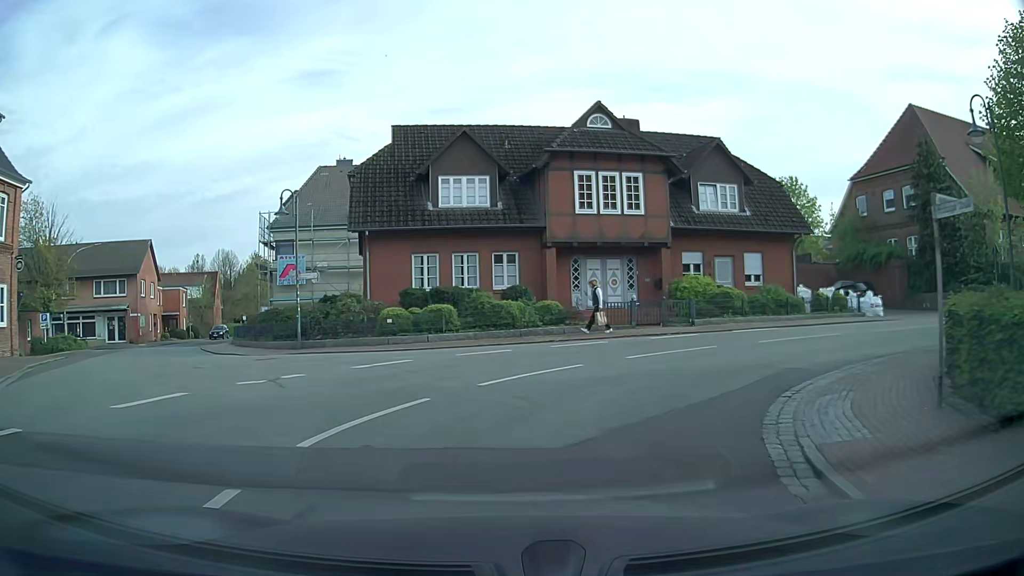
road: secondary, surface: asphalt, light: Day
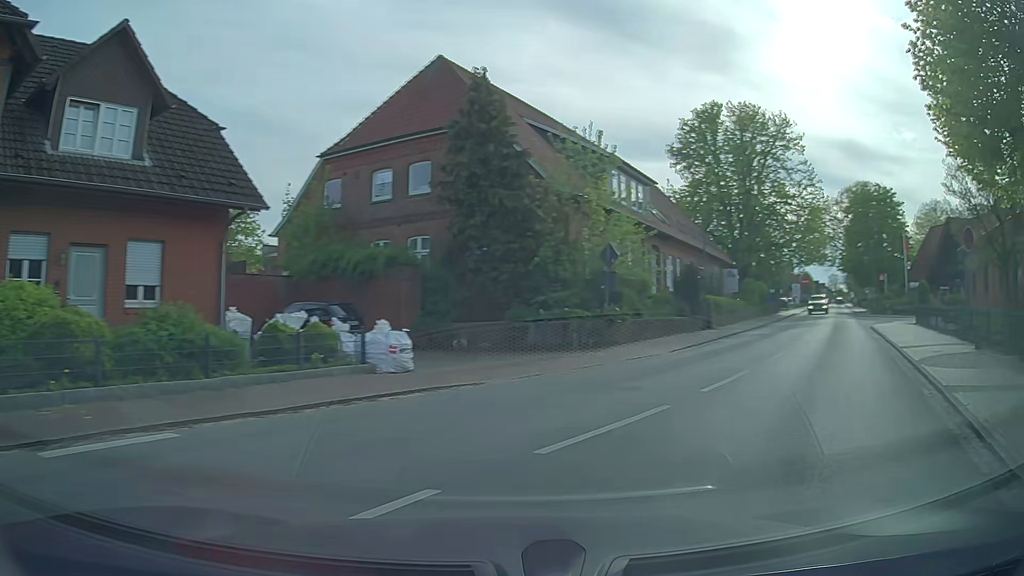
(+4.6, +14.0) m; +49°
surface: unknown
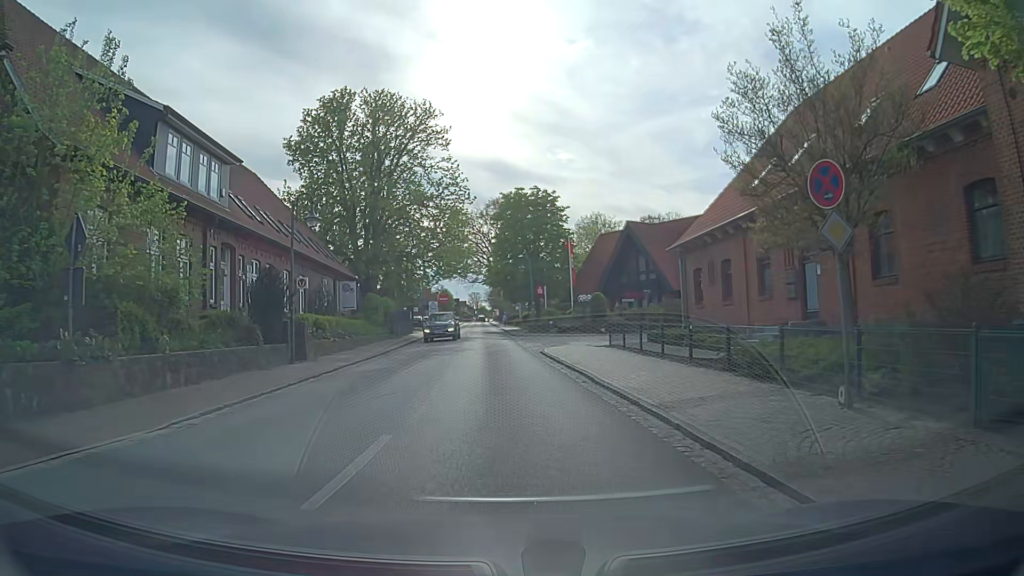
(+3.5, +9.1) m; +32°
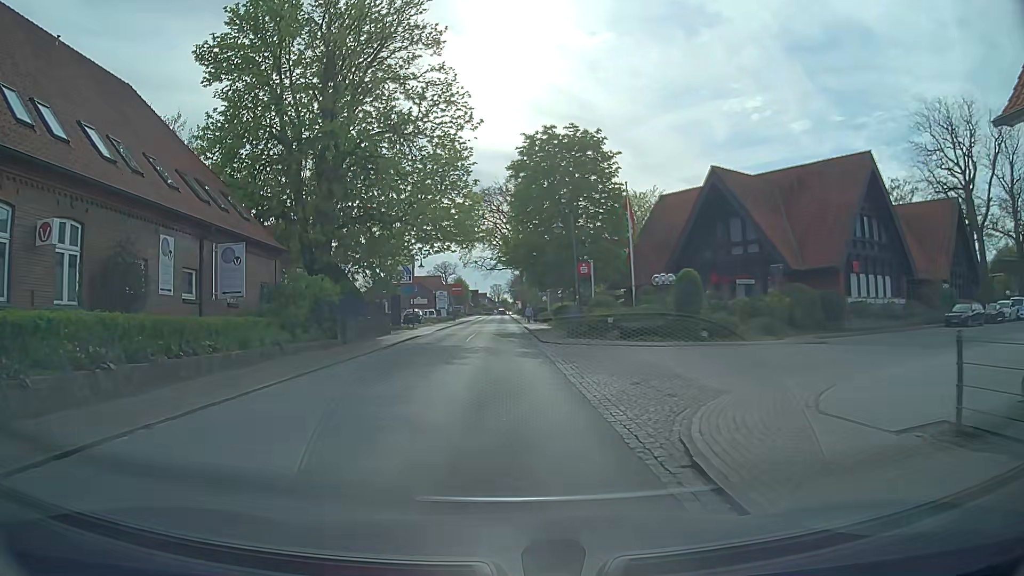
(+0.1, +20.3) m; -2°
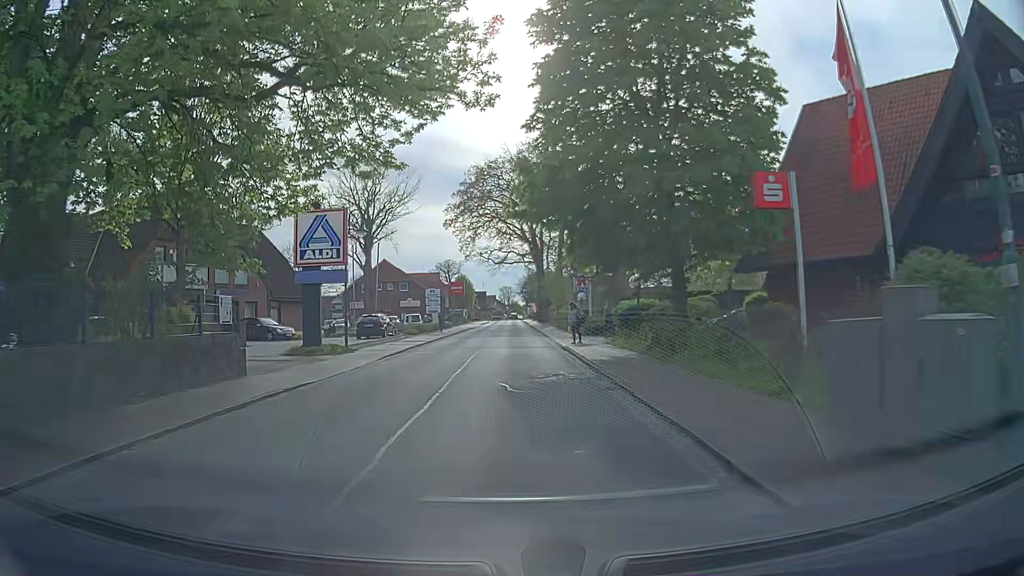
(-0.2, +24.4) m; -1°
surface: asphalt
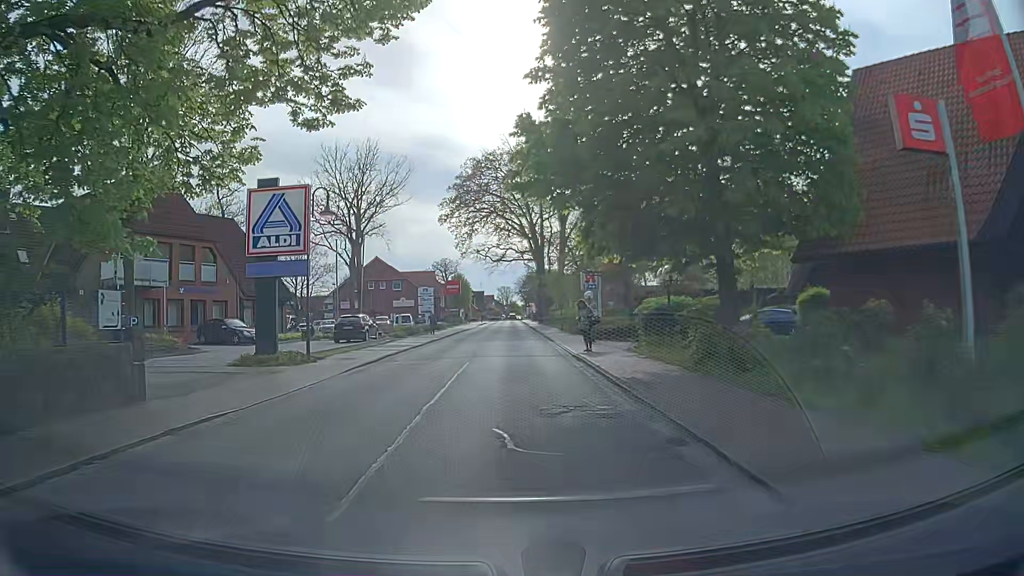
(0.0, +4.9) m; 0°
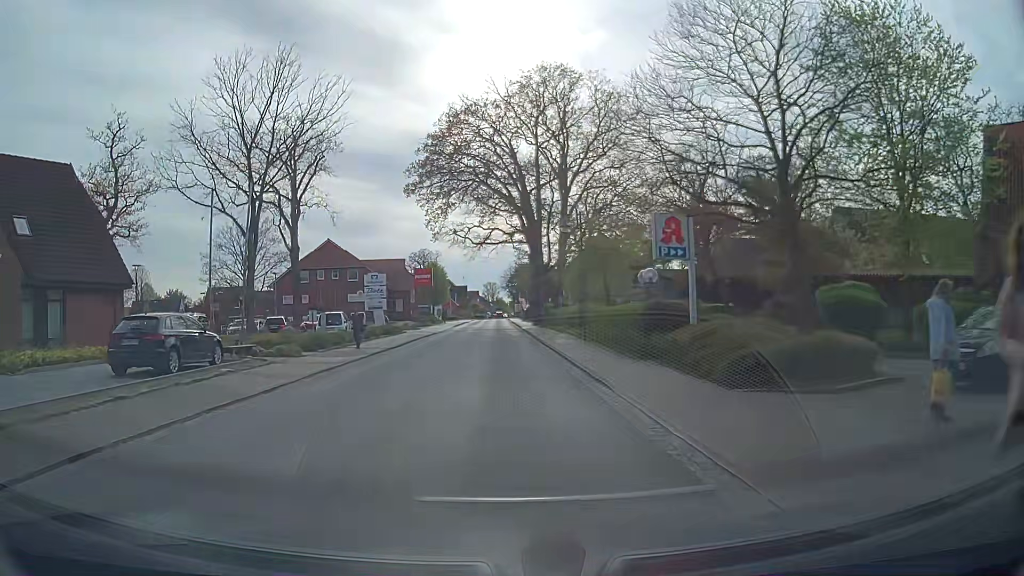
(+0.2, +20.0) m; +1°
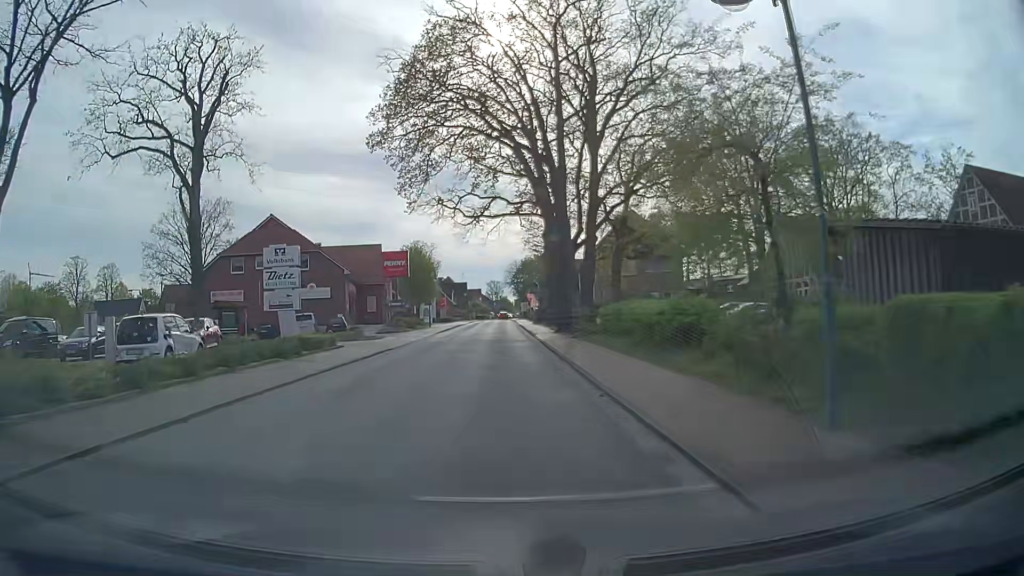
(+0.2, +20.5) m; 0°
